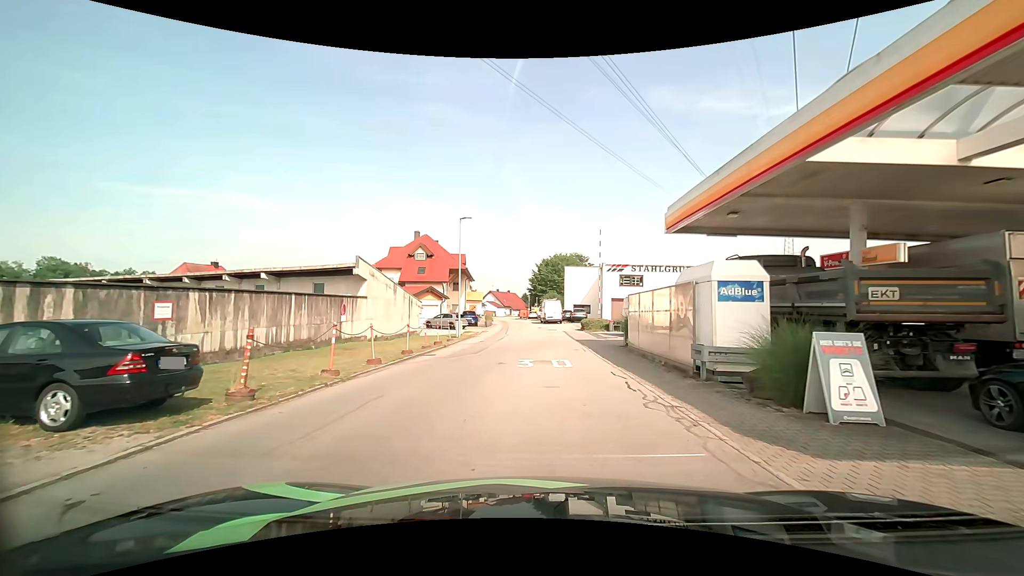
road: residential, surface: asphalt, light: Day
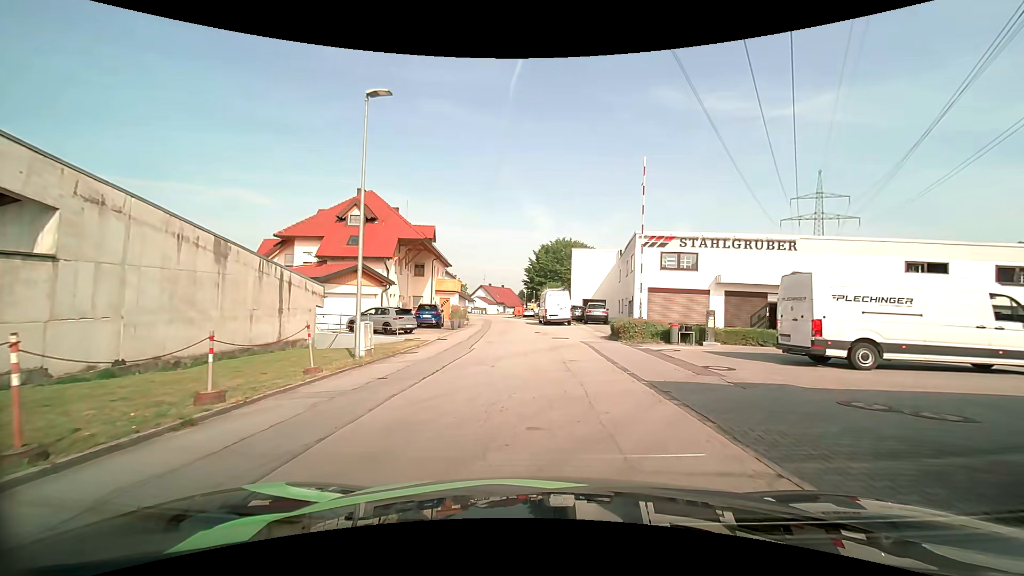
(0.0, +18.6) m; 0°
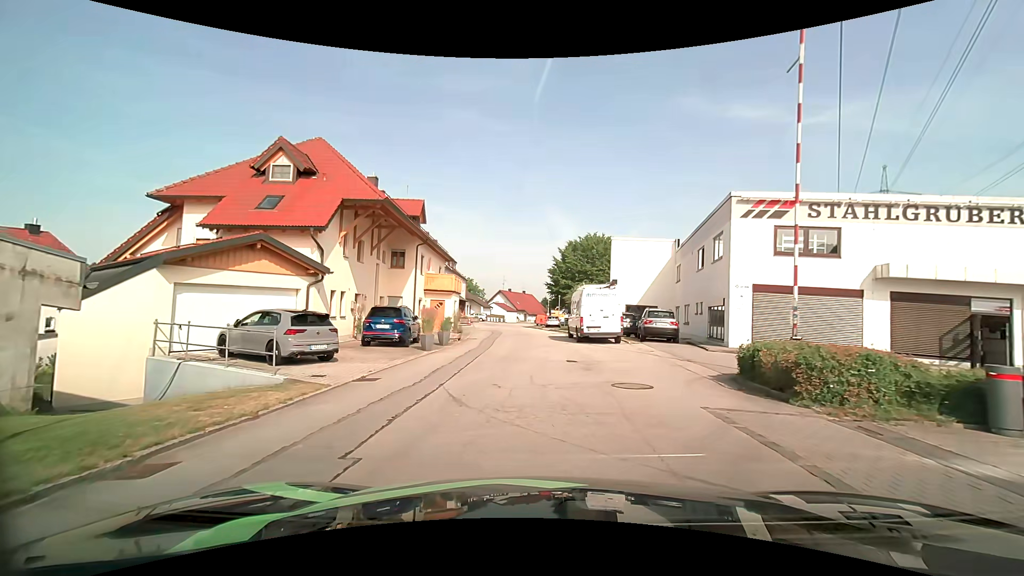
(-0.1, +13.3) m; -2°
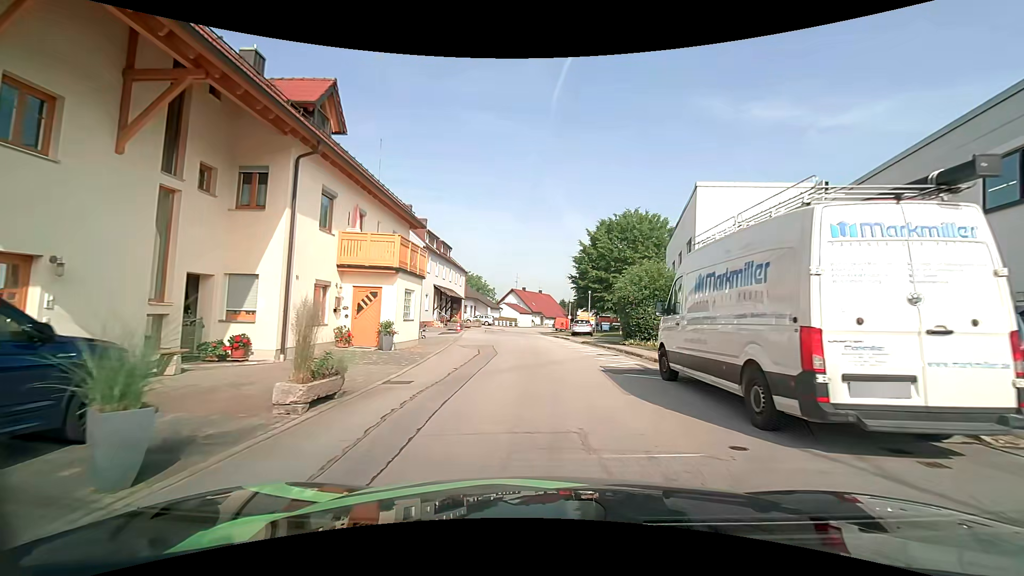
(-0.4, +17.7) m; -2°
(0, +10) (0, +20) (0, +30) (-1, +40) (-1, +50) (-1, +60) (0, +70) (0, +80) (+1, +90) (+5, +99) m
